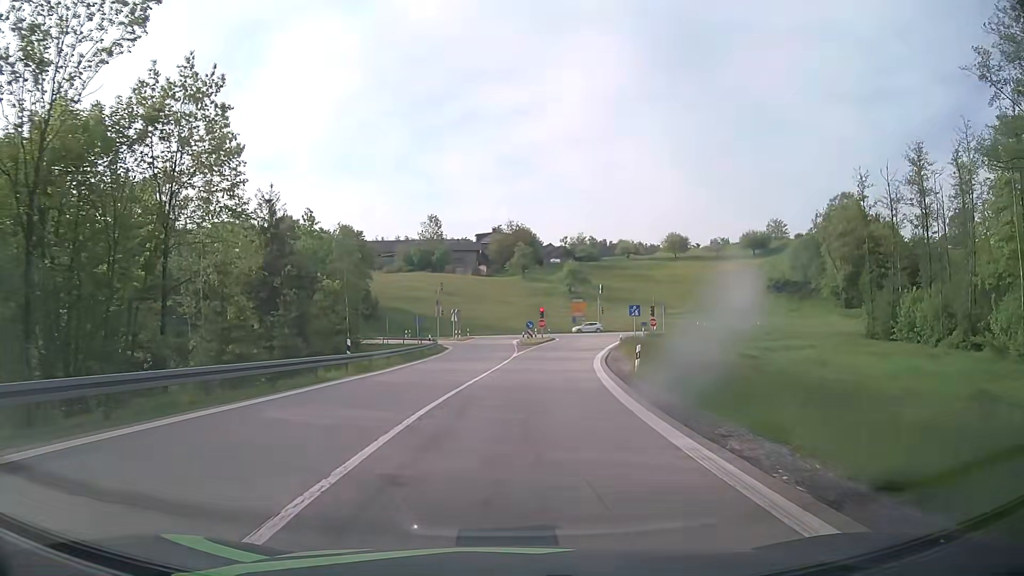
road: motorway_link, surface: asphalt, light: Day
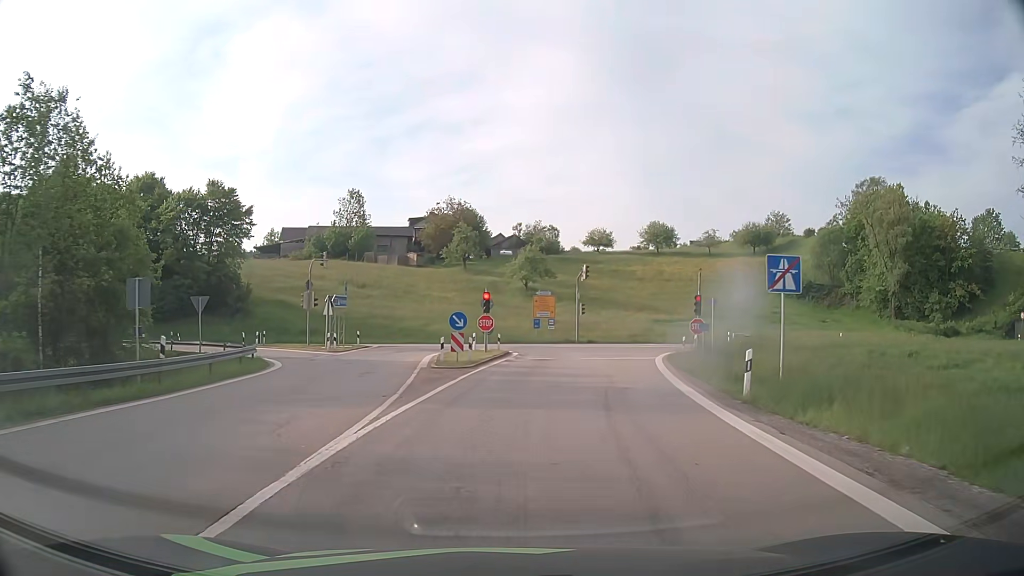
(+1.8, +33.4) m; +5°
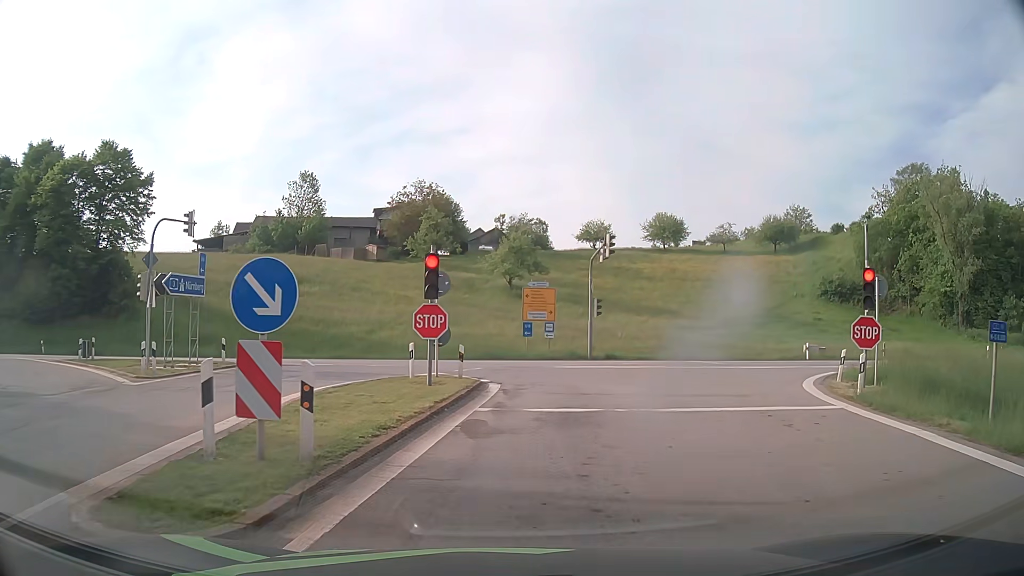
(+0.2, +19.4) m; +2°
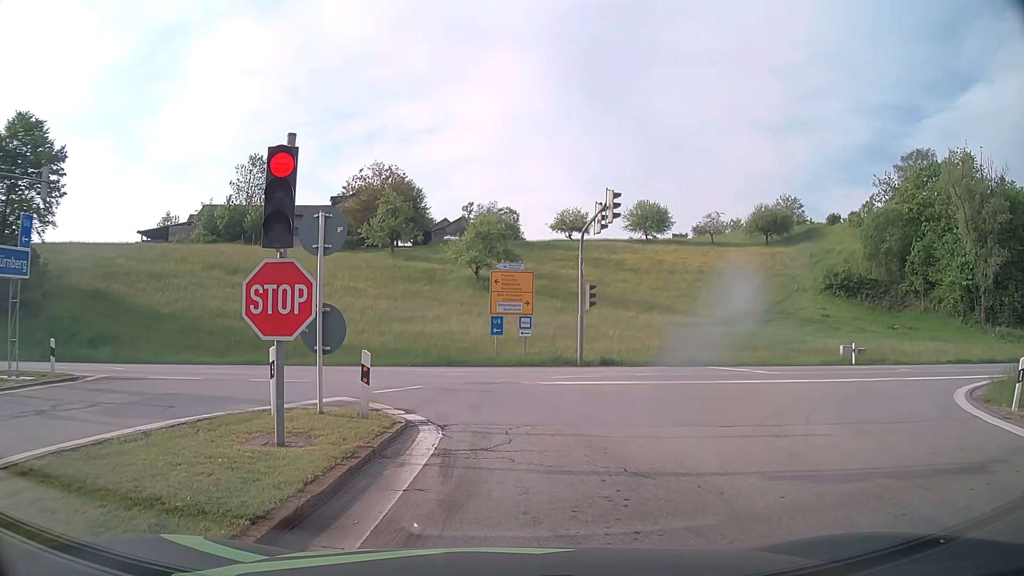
(+0.2, +8.9) m; +4°
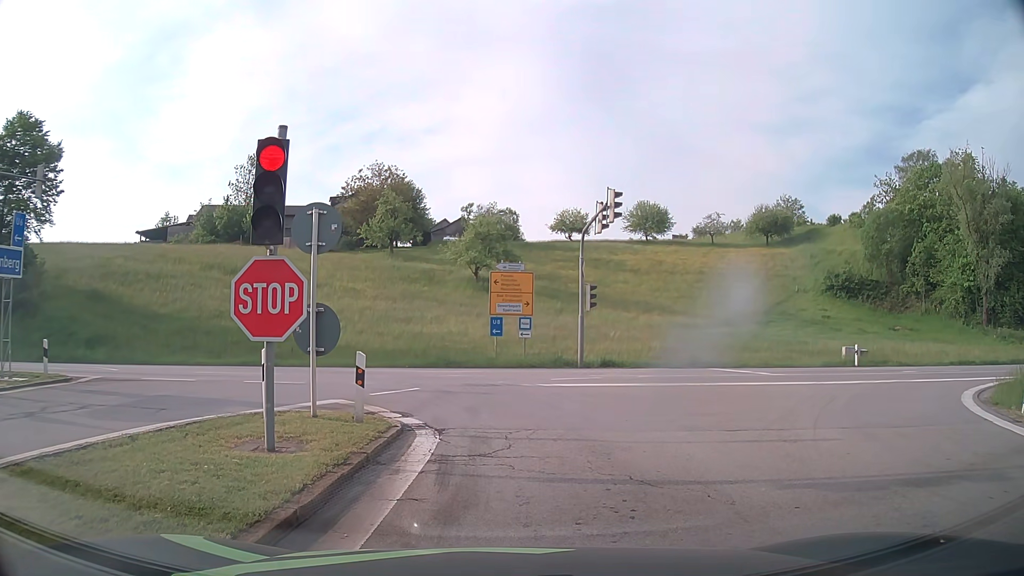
(0.0, +0.3) m; 0°
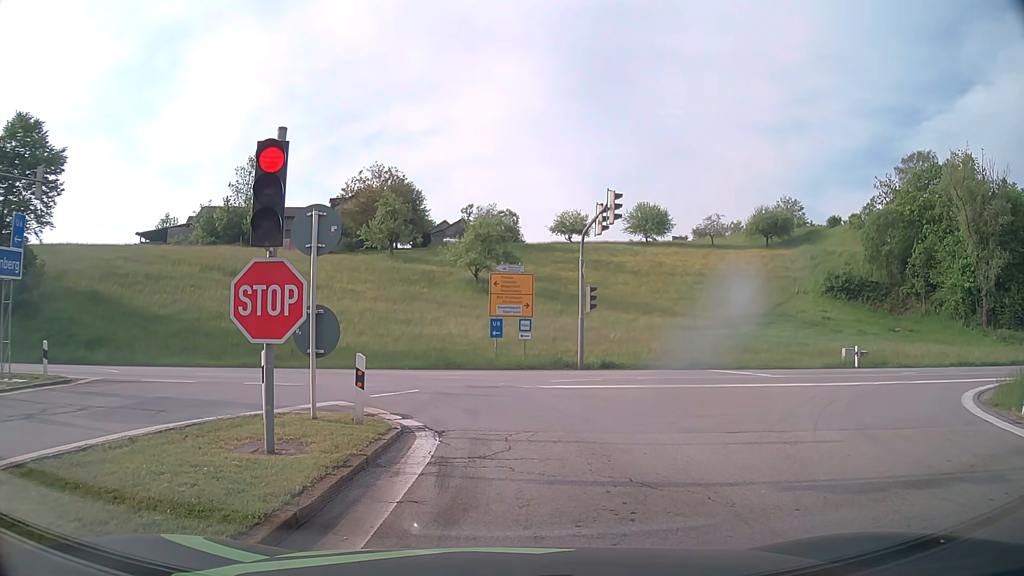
(0.0, +0.1) m; 0°
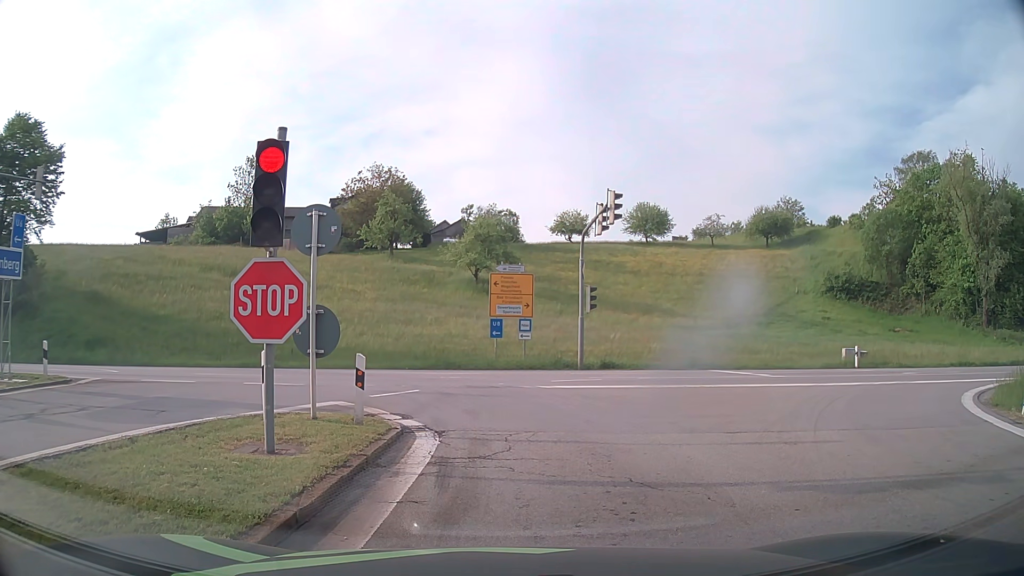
(0.0, 0.0) m; 0°
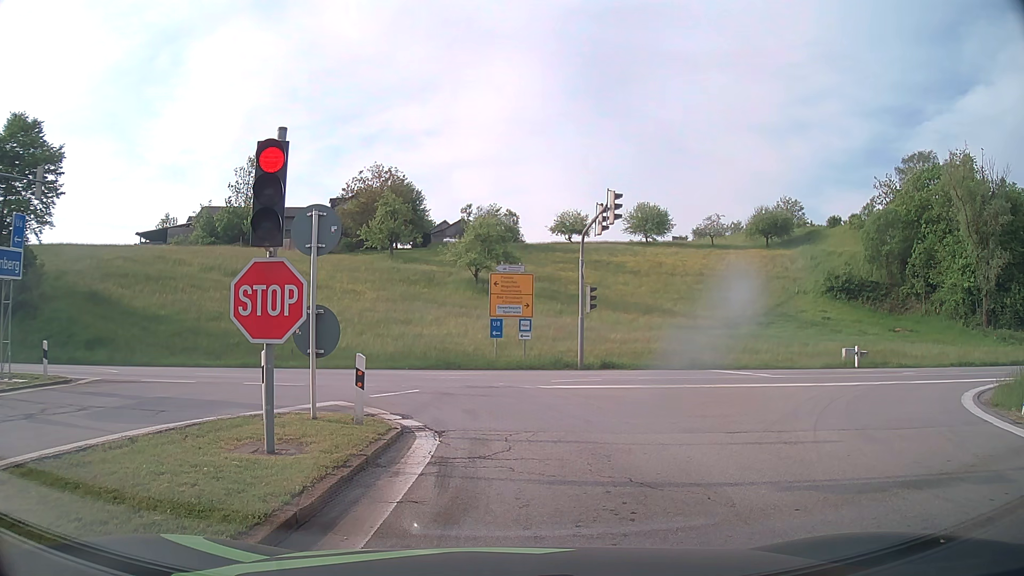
(0.0, 0.0) m; 0°
(0, +10) (-4, +19) (-13, +24) (-22, +26) (-32, +26) (-42, +26) (-52, +26) (-62, +26) (-72, +26) (-82, +26) m
